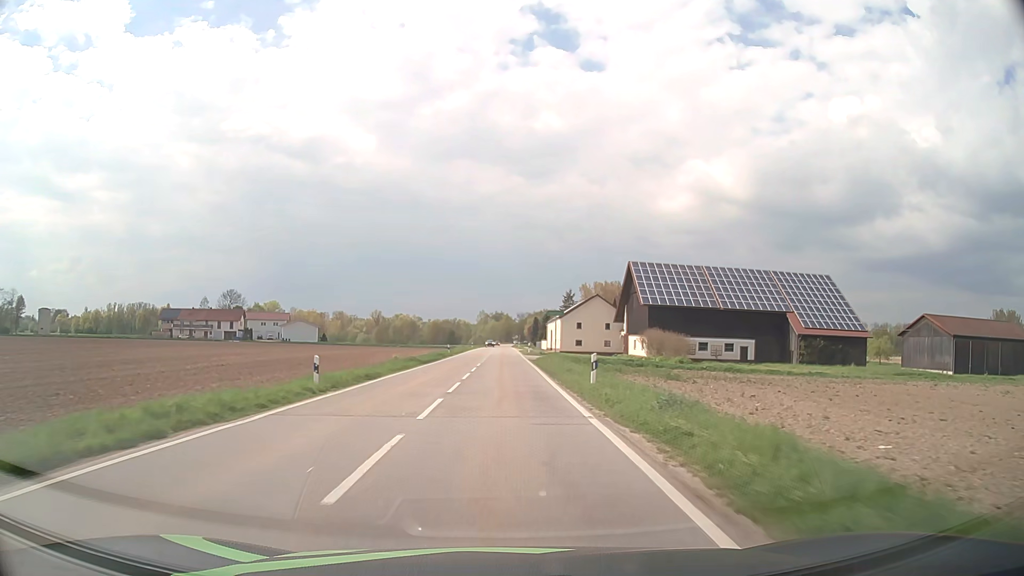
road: tertiary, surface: asphalt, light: Day
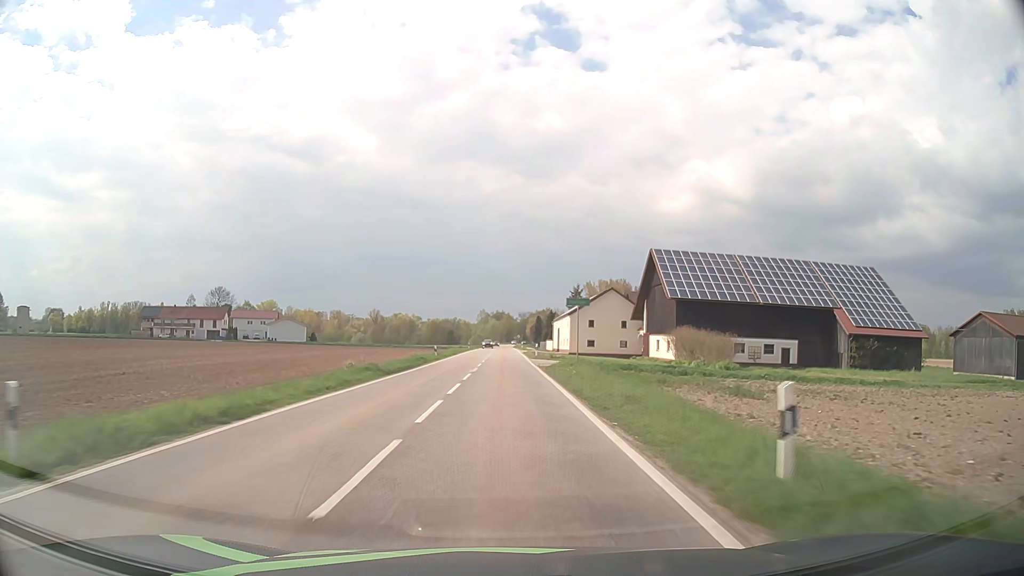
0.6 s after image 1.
(0.0, +12.4) m; 0°
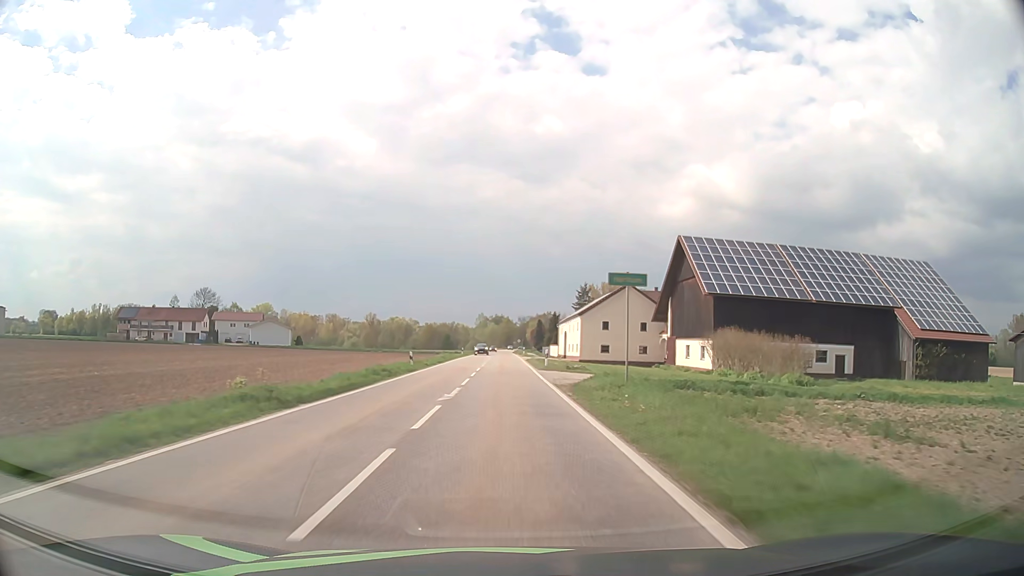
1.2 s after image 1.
(0.0, +12.4) m; 0°
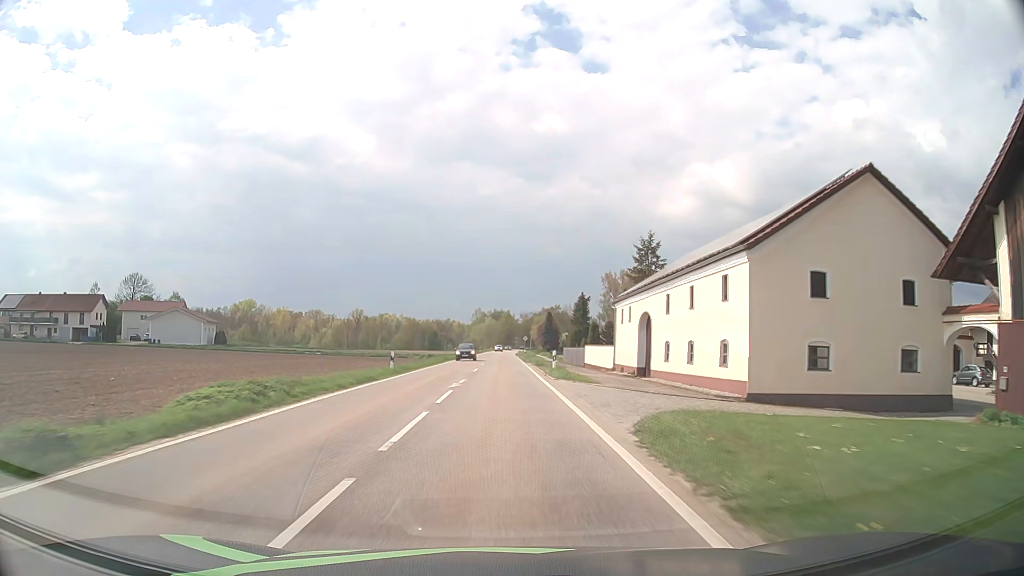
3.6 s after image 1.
(+0.1, +49.7) m; 0°
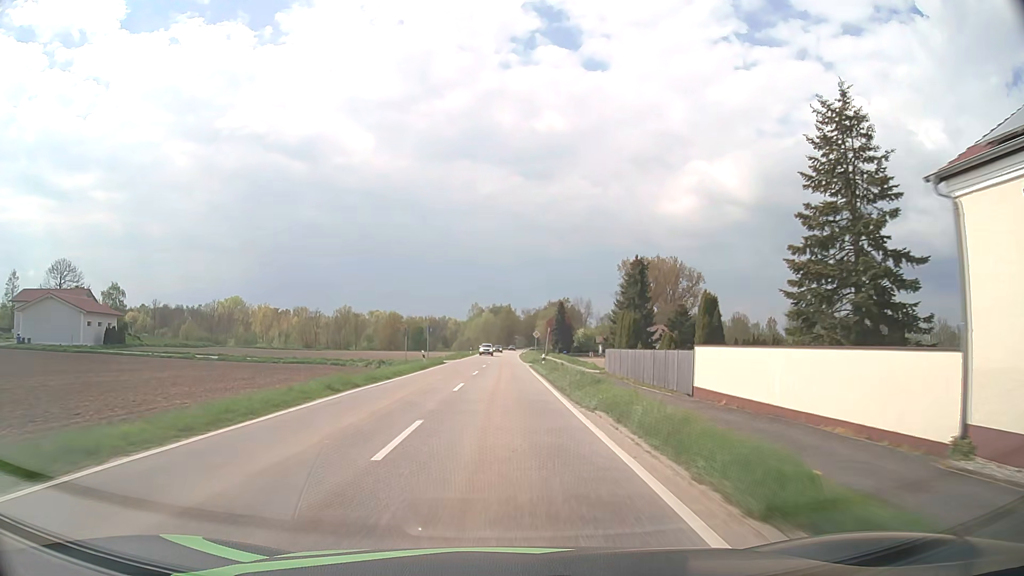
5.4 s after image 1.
(-0.1, +37.3) m; 0°
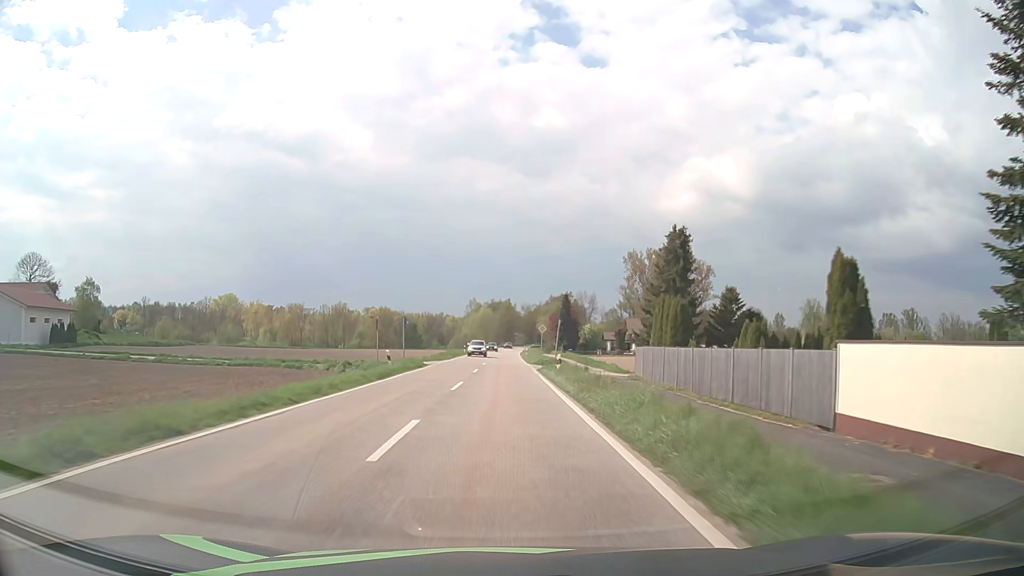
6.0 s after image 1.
(0.0, +12.5) m; 0°
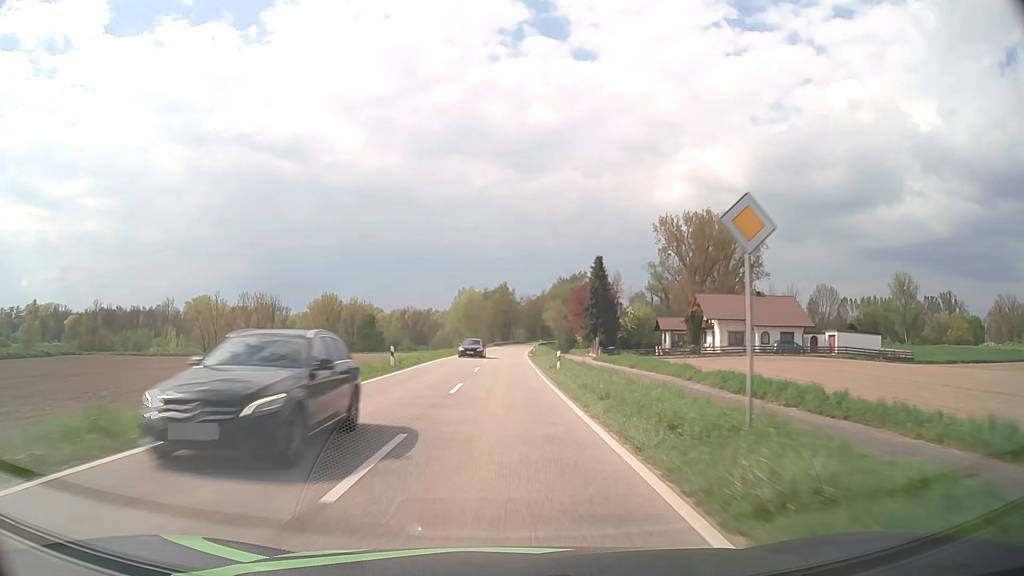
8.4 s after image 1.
(0.0, +49.9) m; 0°
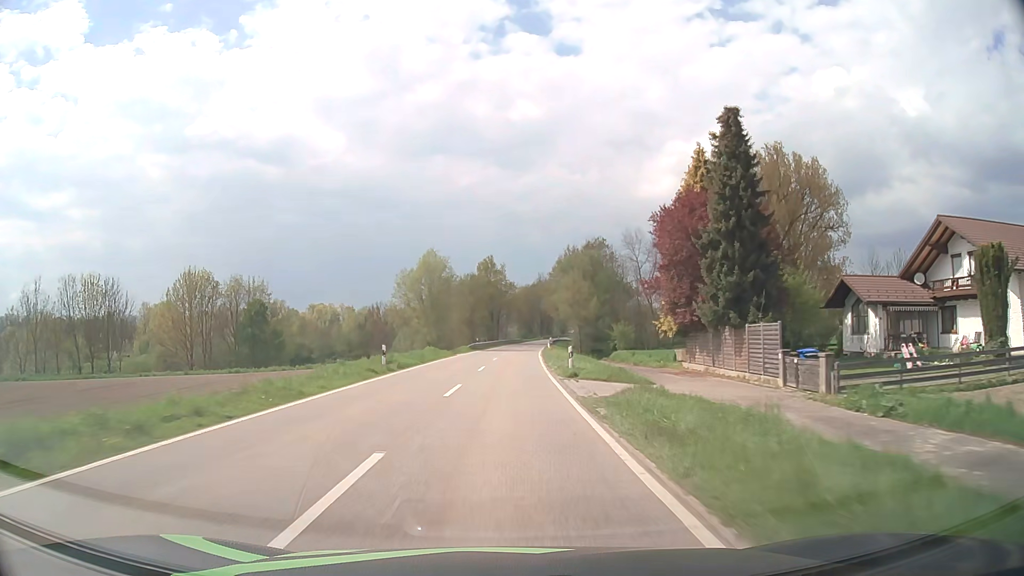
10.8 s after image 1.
(+0.2, +50.0) m; +1°
(0, +10) (0, +20) (0, +30) (+1, +40) (+1, +50) (+1, +60) (+2, +70) (+3, +80) (+4, +90) (+4, +100) m
